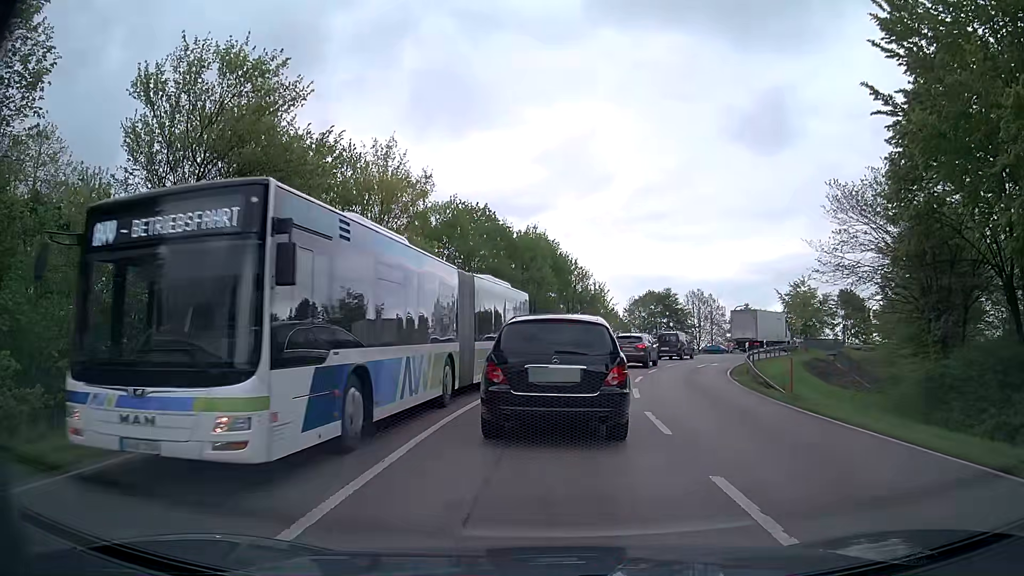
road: primary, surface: asphalt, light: Day
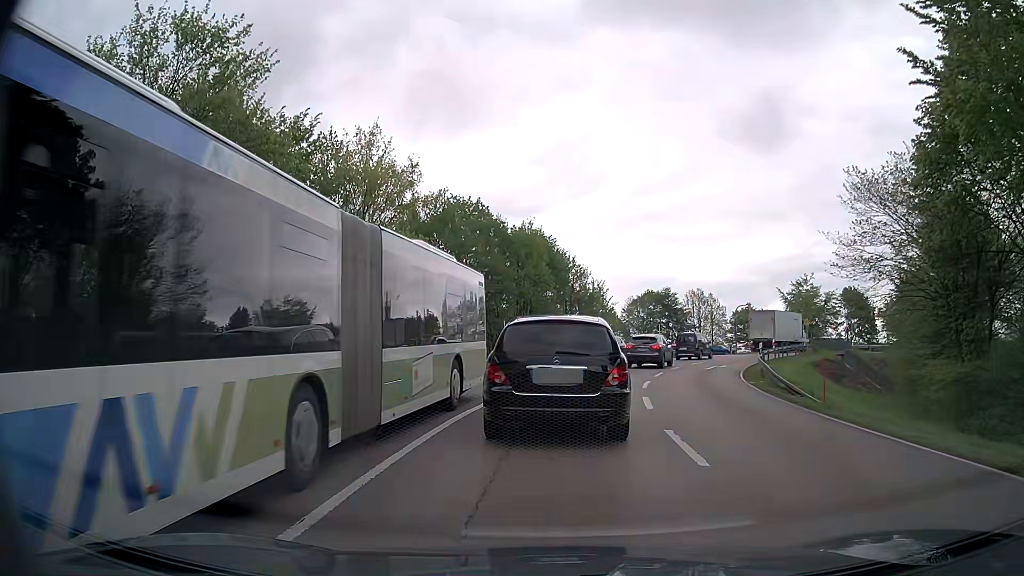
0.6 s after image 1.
(0.0, +2.5) m; 0°
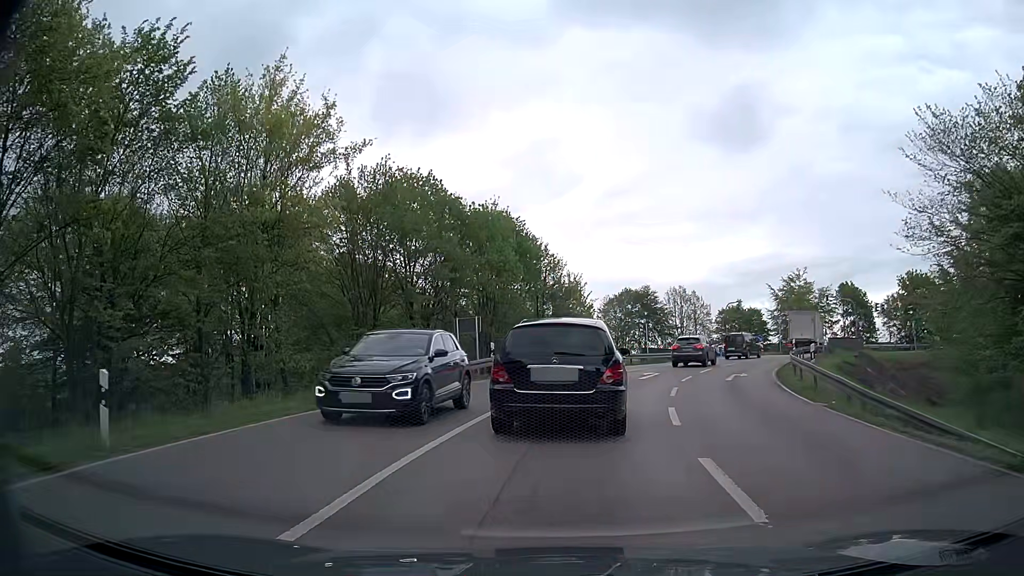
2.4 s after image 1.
(+0.2, +8.6) m; +2°
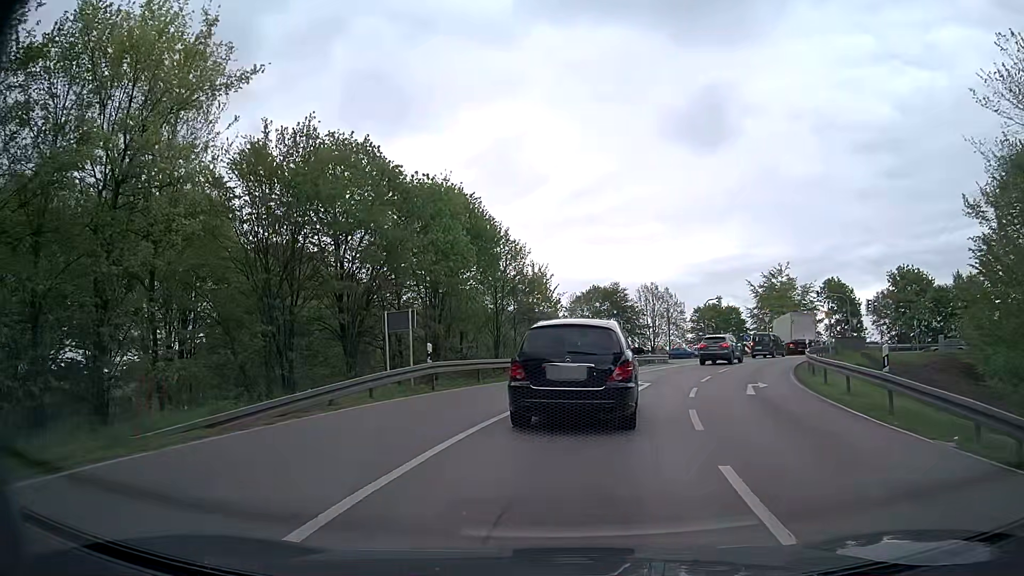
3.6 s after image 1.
(+0.2, +6.8) m; +3°
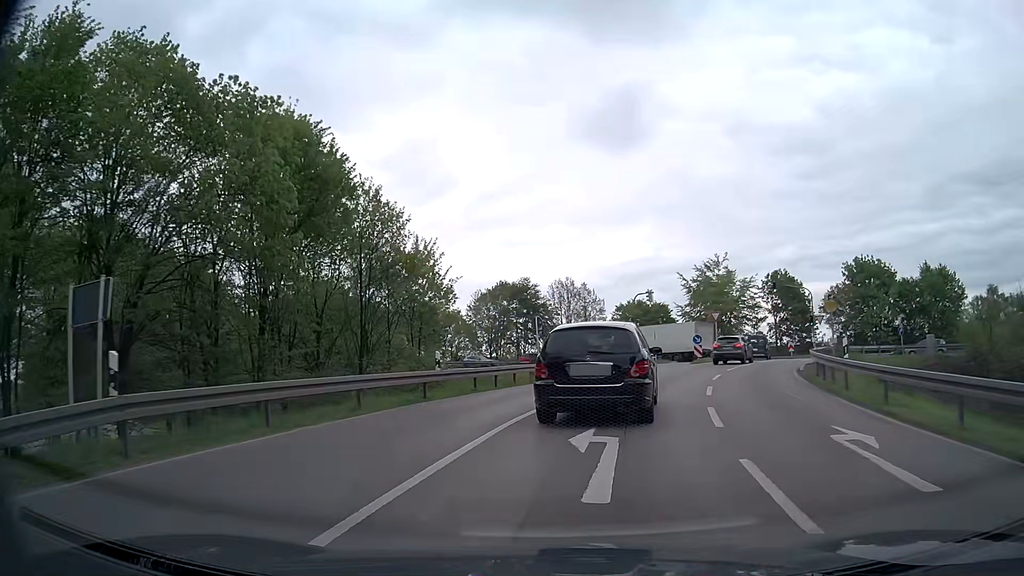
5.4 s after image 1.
(+0.8, +12.1) m; +8°
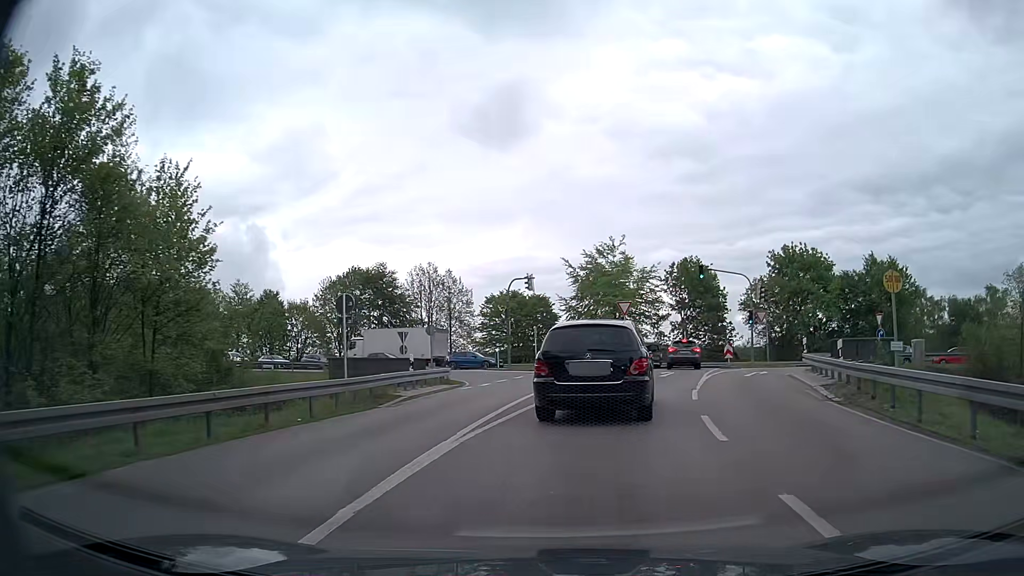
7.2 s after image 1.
(+1.2, +14.3) m; +10°
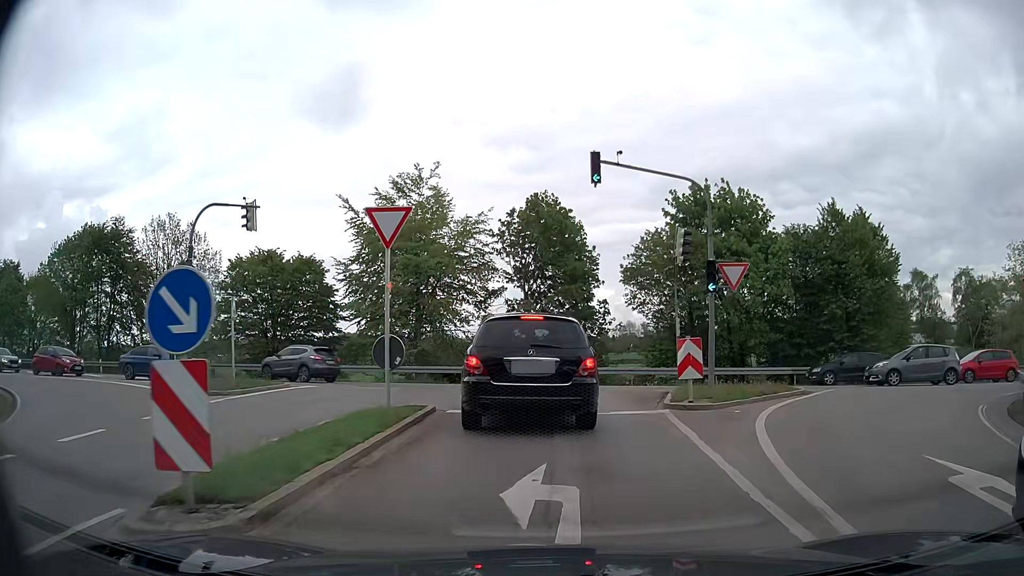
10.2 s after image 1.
(+3.4, +23.5) m; +15°
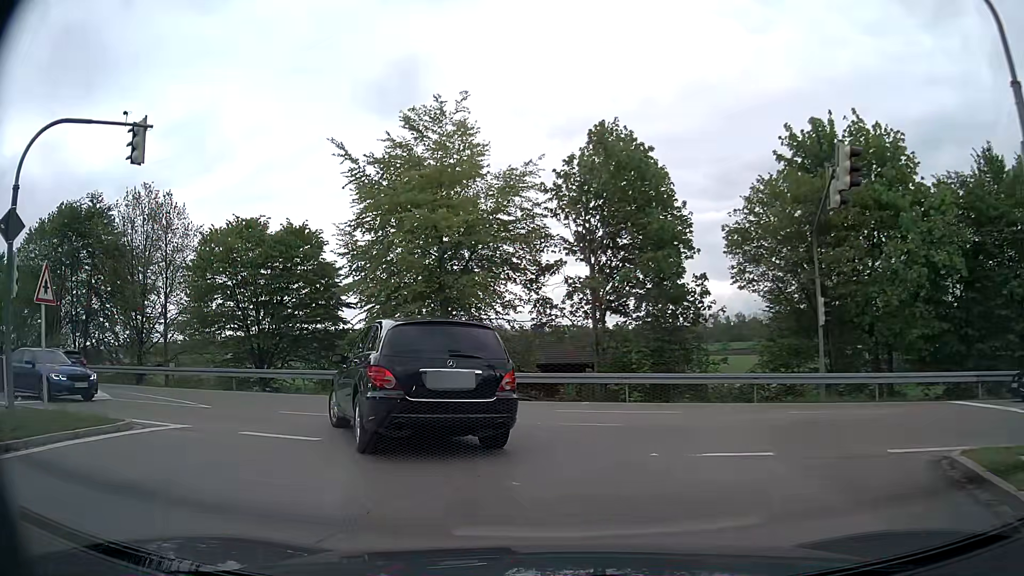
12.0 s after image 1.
(-0.1, +11.3) m; -5°
(-2, +10) (-7, +18) (-16, +23) (-25, +27) (-35, +30) (-44, +32) (-54, +35) (-63, +38) (-73, +41) (-82, +44) m
